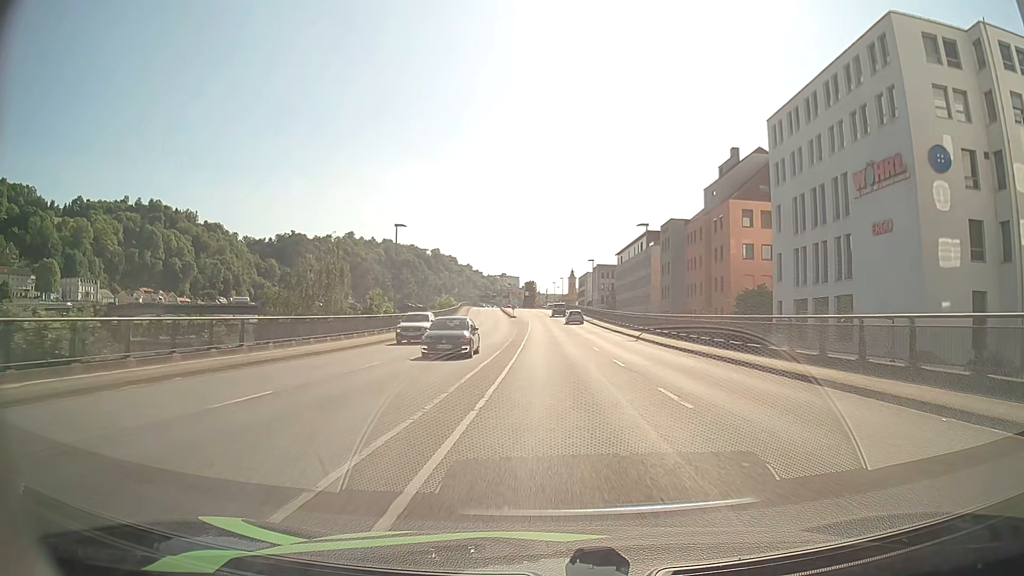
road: primary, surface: asphalt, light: Day
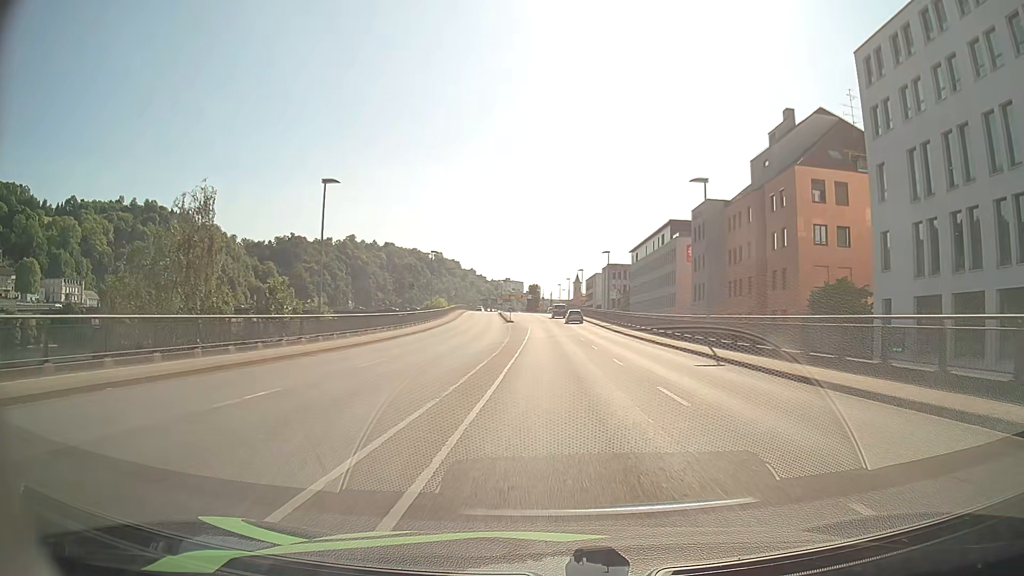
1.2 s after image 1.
(0.0, +17.6) m; 0°
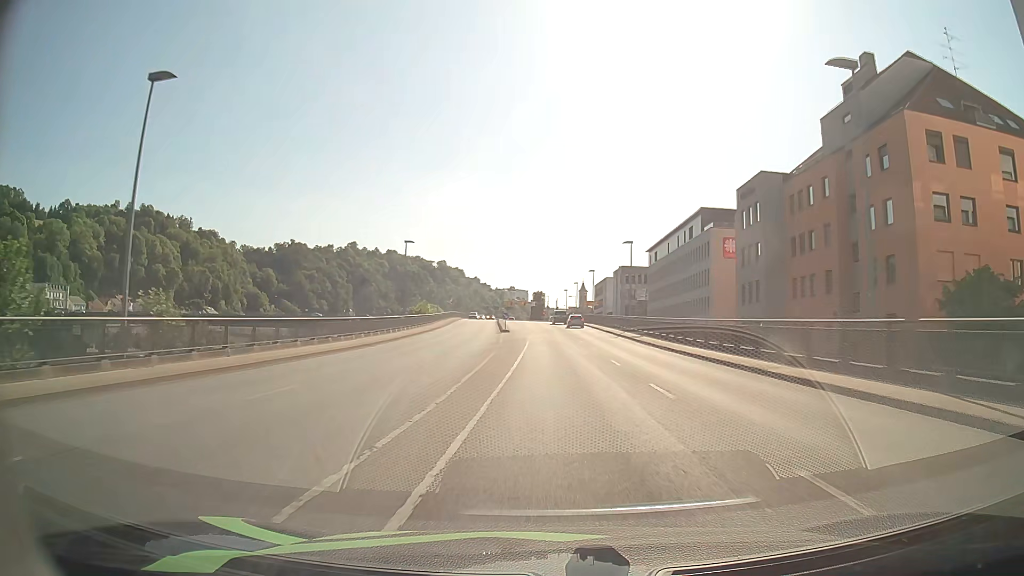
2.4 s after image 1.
(-0.1, +16.7) m; 0°
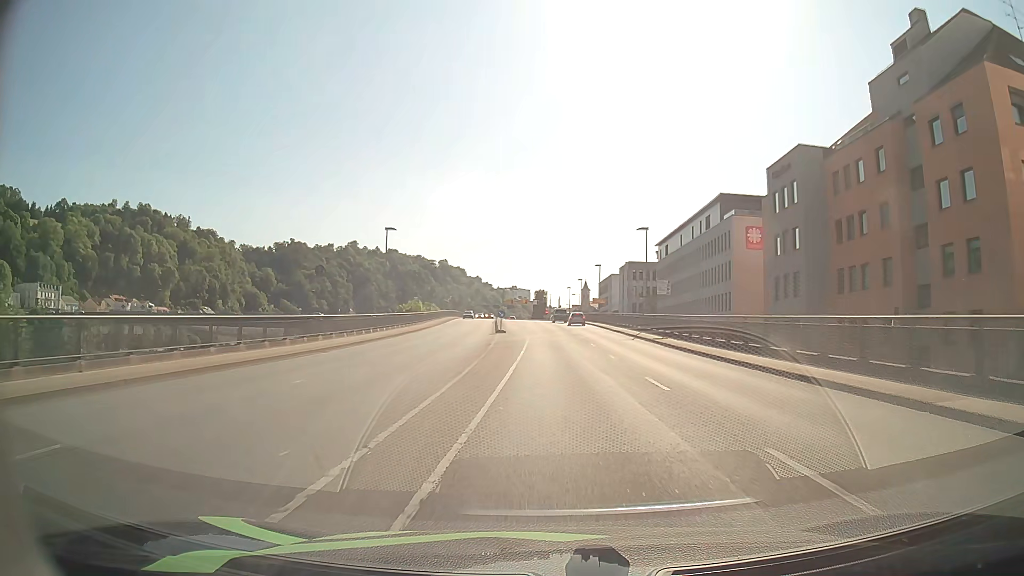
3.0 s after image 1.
(0.0, +8.1) m; 0°
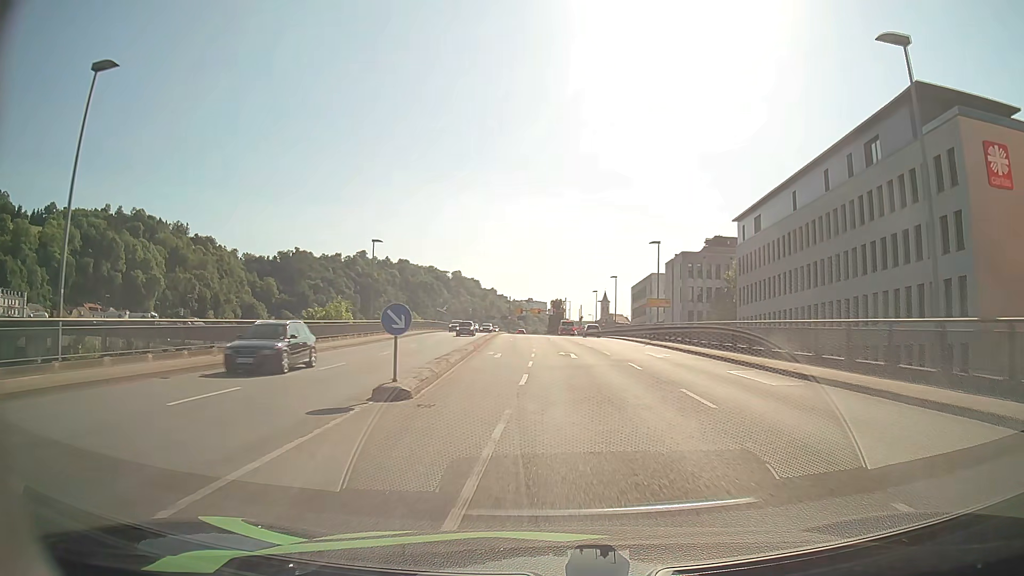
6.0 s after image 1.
(-0.4, +38.2) m; -1°
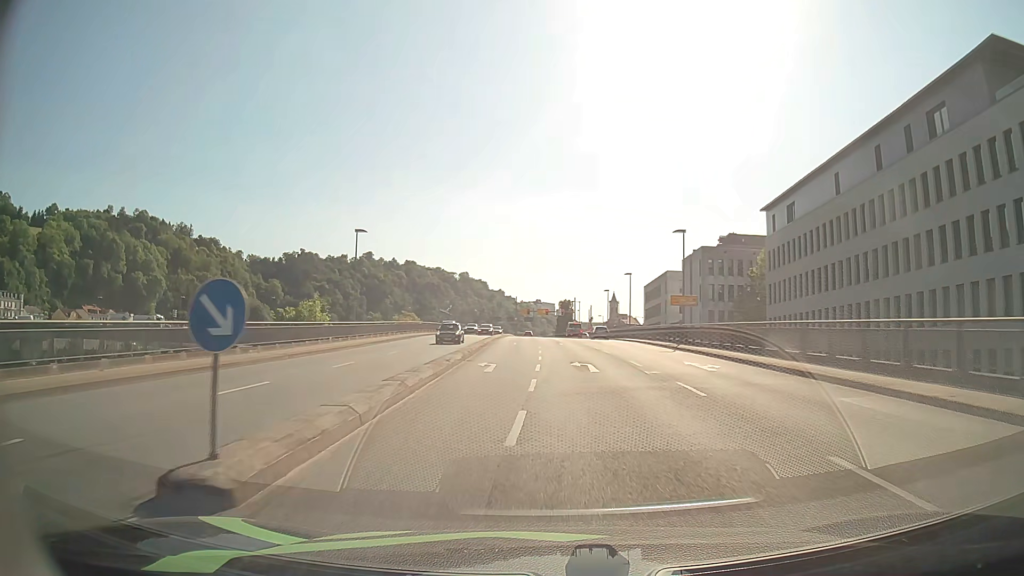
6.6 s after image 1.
(0.0, +7.2) m; -1°
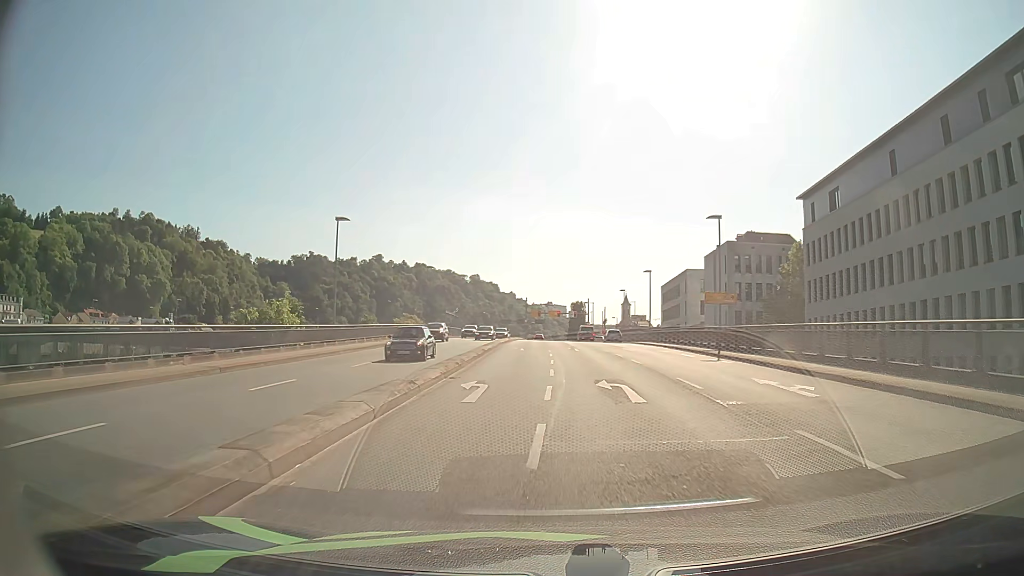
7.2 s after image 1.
(0.0, +7.1) m; -1°
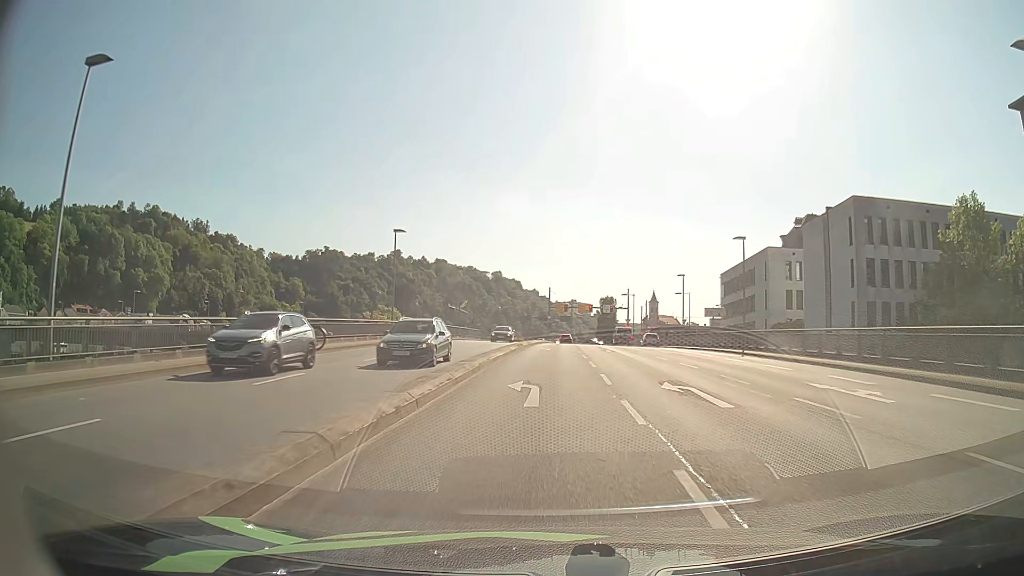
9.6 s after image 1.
(-0.9, +27.6) m; -2°
(0, +10) (0, +20) (0, +30) (0, +40) (+1, +50) (+1, +60) (+2, +70) (+2, +80) (+3, +90) (+3, +100) m
